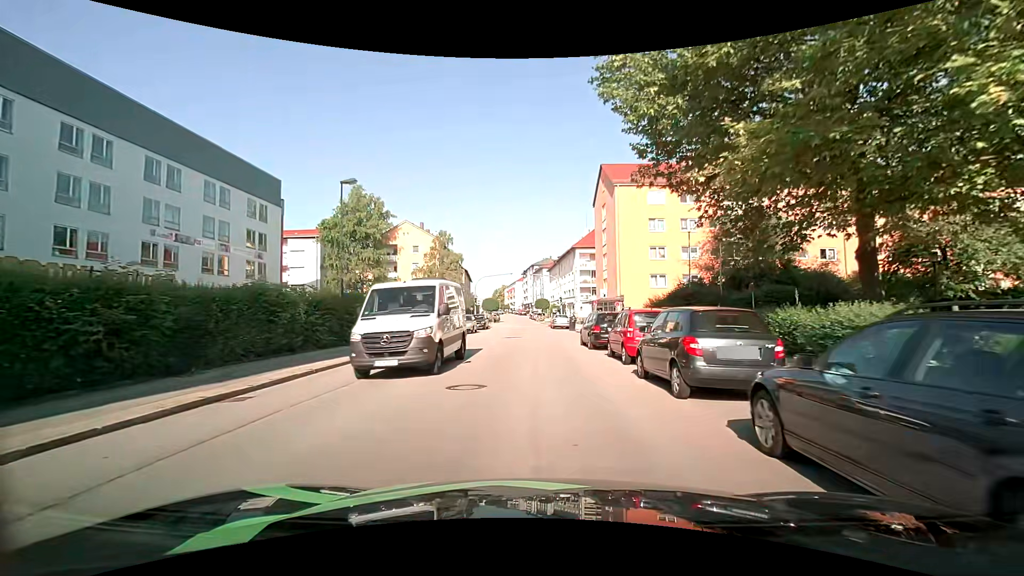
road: tertiary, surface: asphalt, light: Day
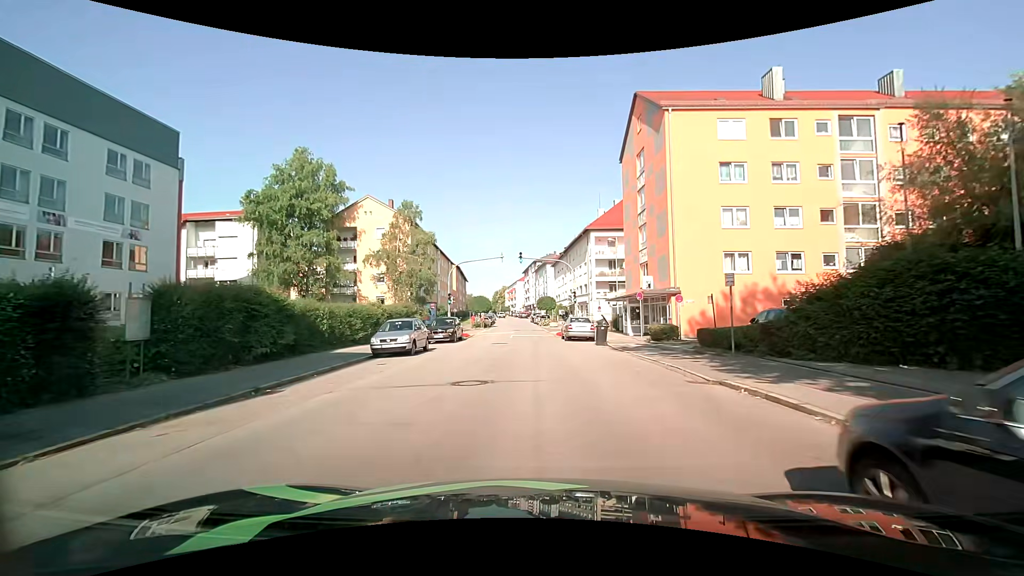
(+0.1, +19.0) m; 0°
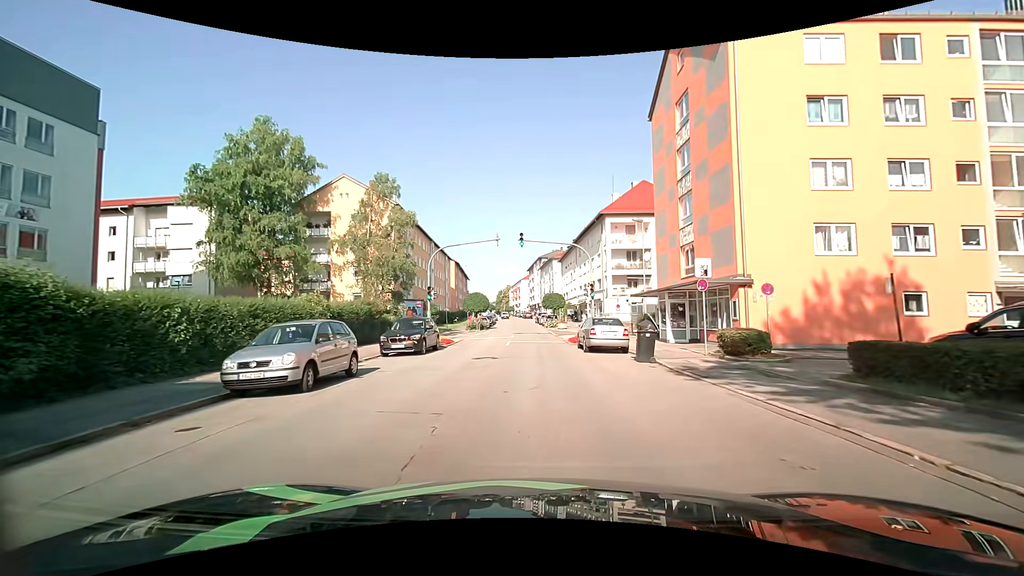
(0.0, +9.3) m; 0°
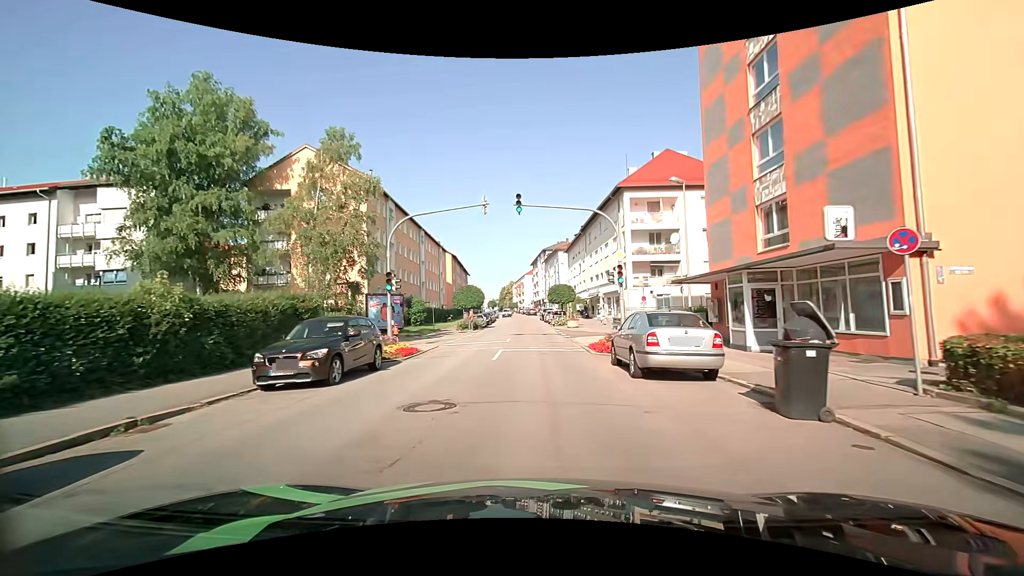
(0.0, +9.2) m; -1°
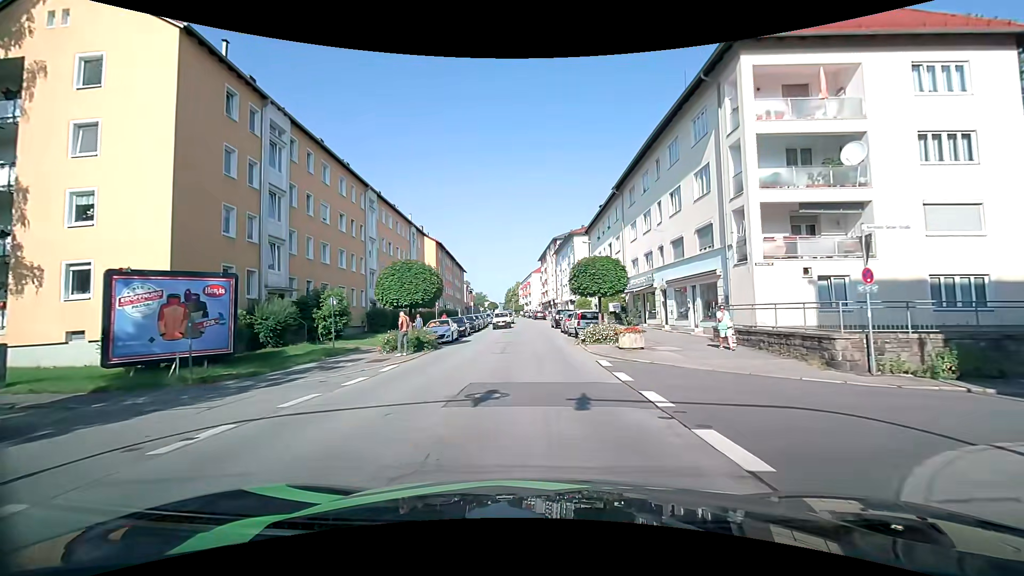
(-0.2, +23.8) m; -1°
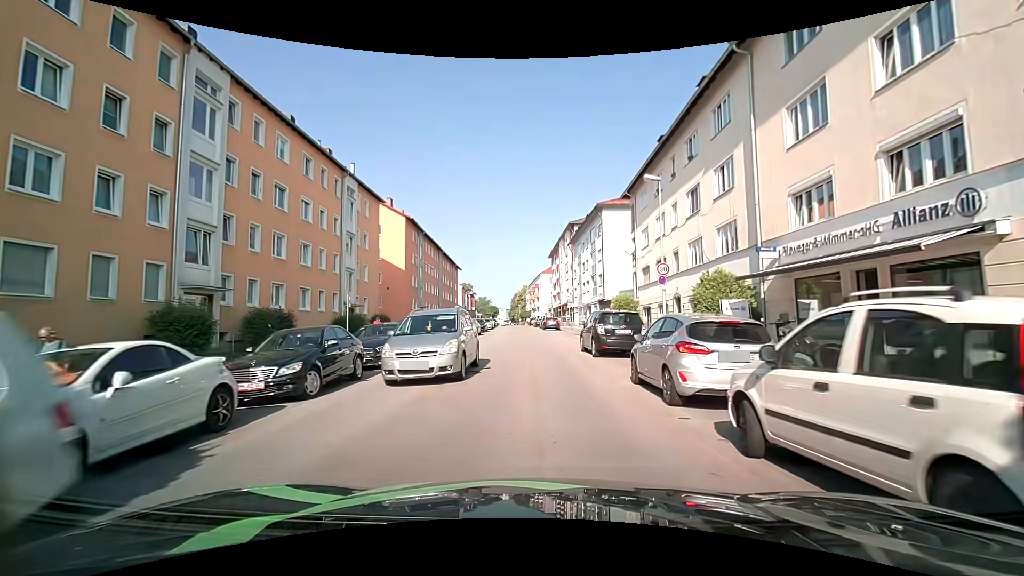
(-0.3, +23.9) m; -1°
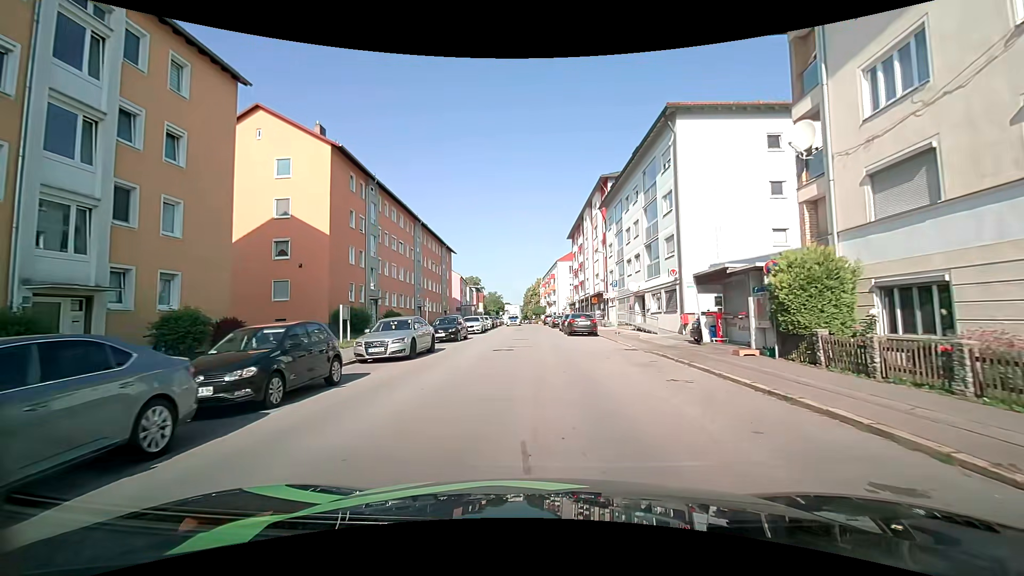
(-0.4, +24.2) m; -1°
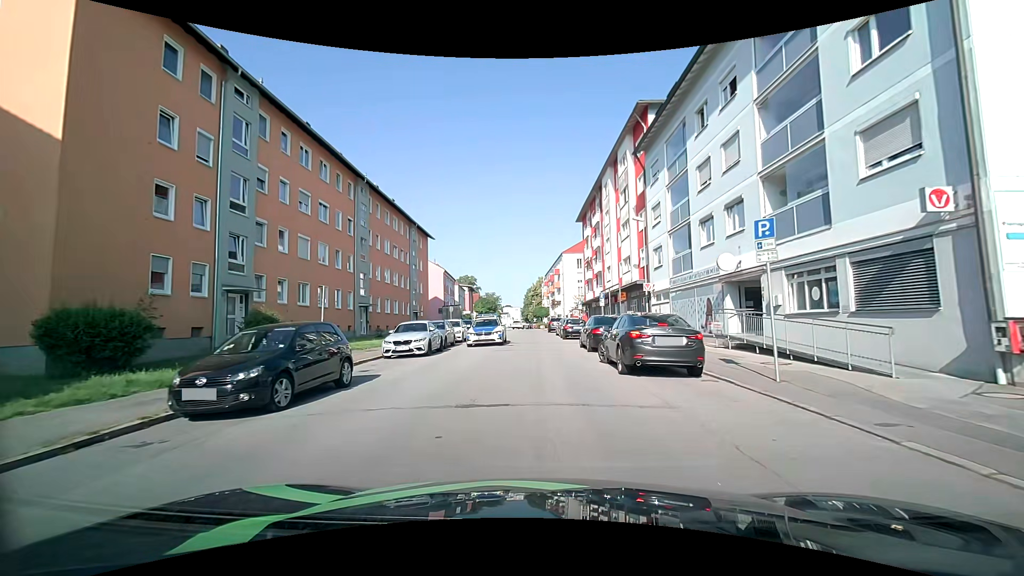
(-0.2, +19.2) m; -1°
(0, +10) (0, +20) (0, +30) (-1, +40) (-1, +50) (-1, +60) (-1, +70) (-2, +80) (-3, +90) (-3, +100) m
